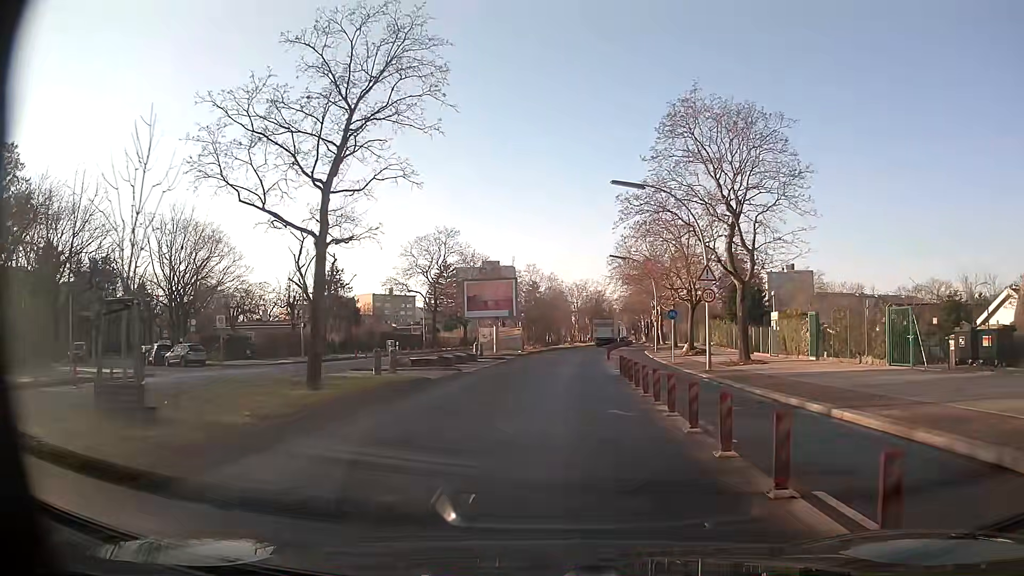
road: secondary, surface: asphalt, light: Day
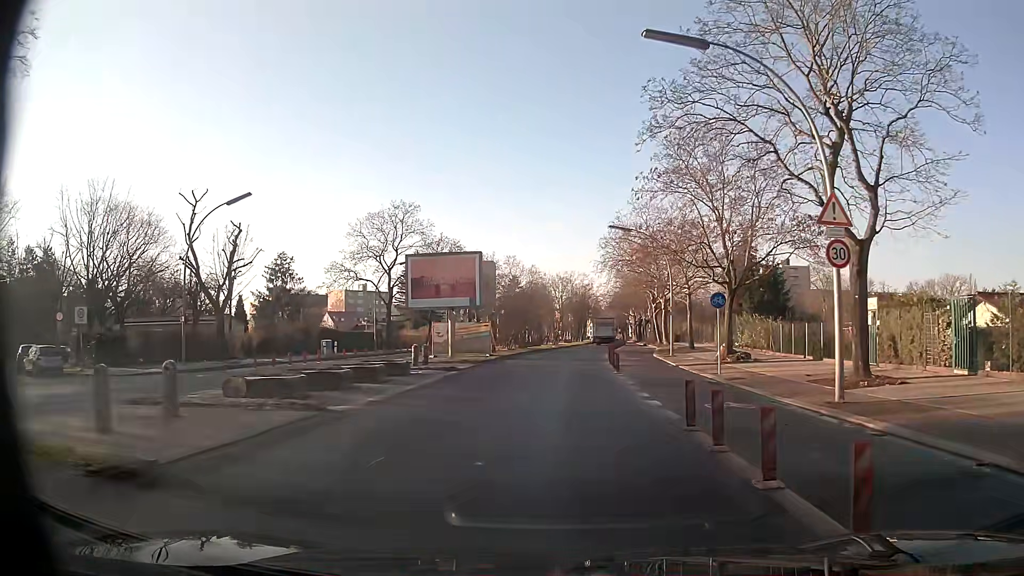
(+0.1, +13.8) m; +1°
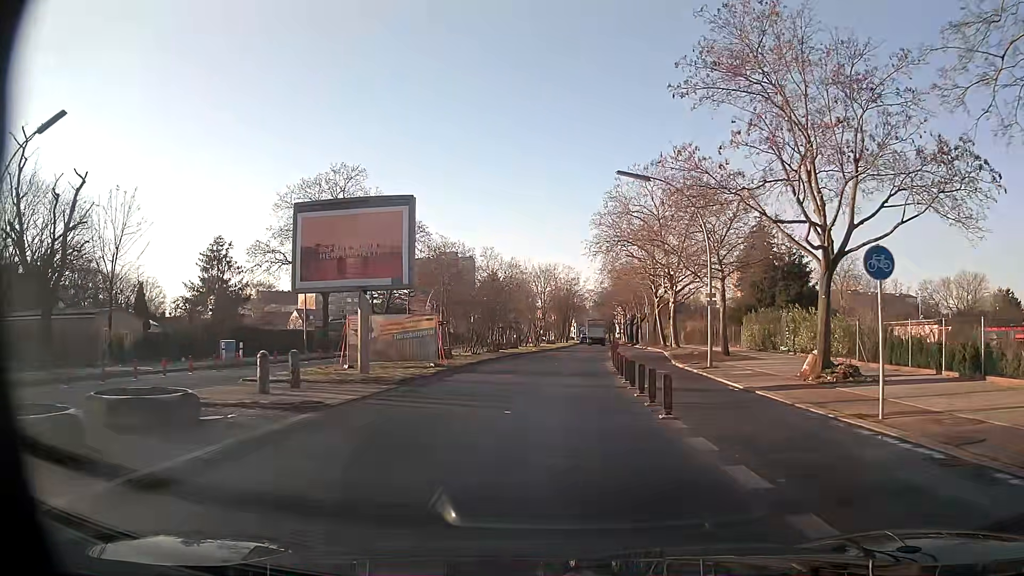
(+0.1, +13.4) m; +1°
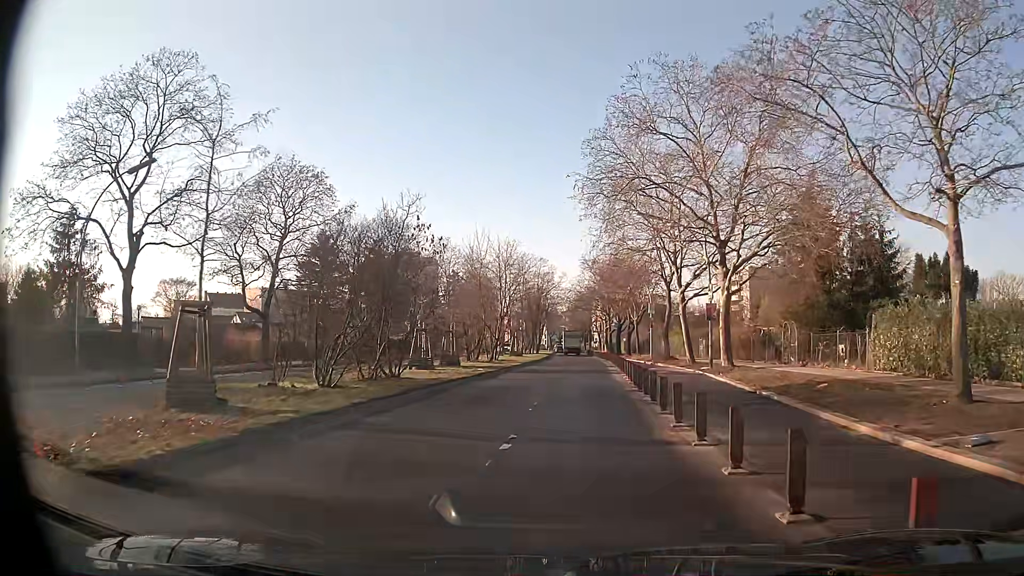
(+0.5, +22.4) m; +2°
(0, +10) (+1, +20) (+2, +30) (+2, +40) (+3, +50) (+4, +60) (+4, +70) (+5, +80) (+5, +90) (+5, +100) m
